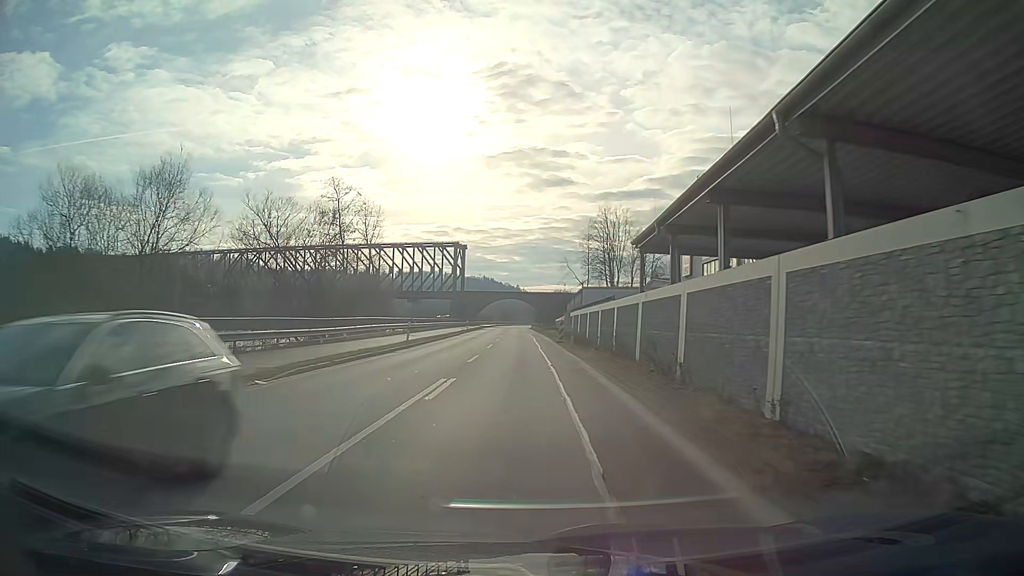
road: primary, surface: asphalt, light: Day
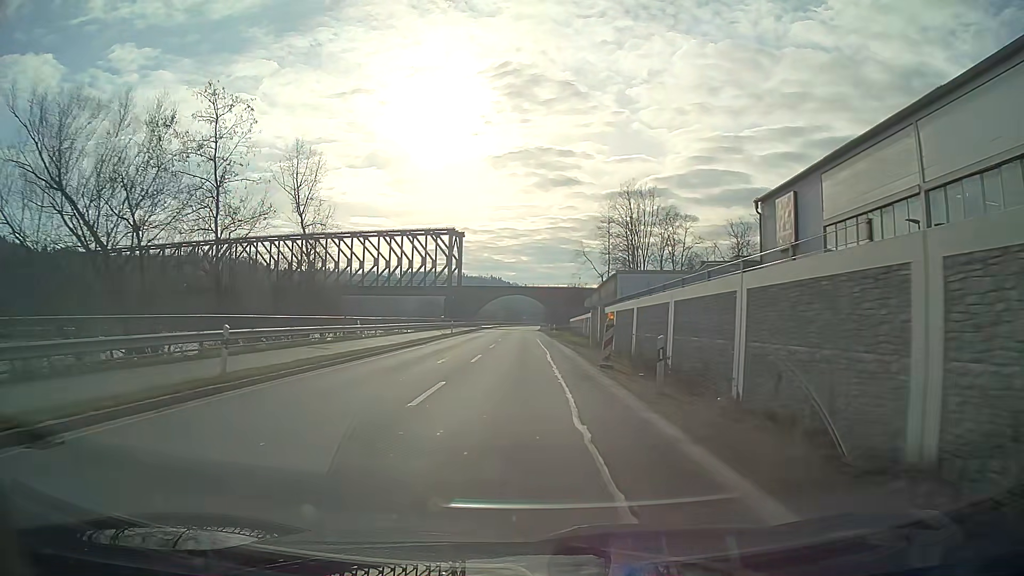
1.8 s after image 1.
(-0.2, +22.8) m; -1°
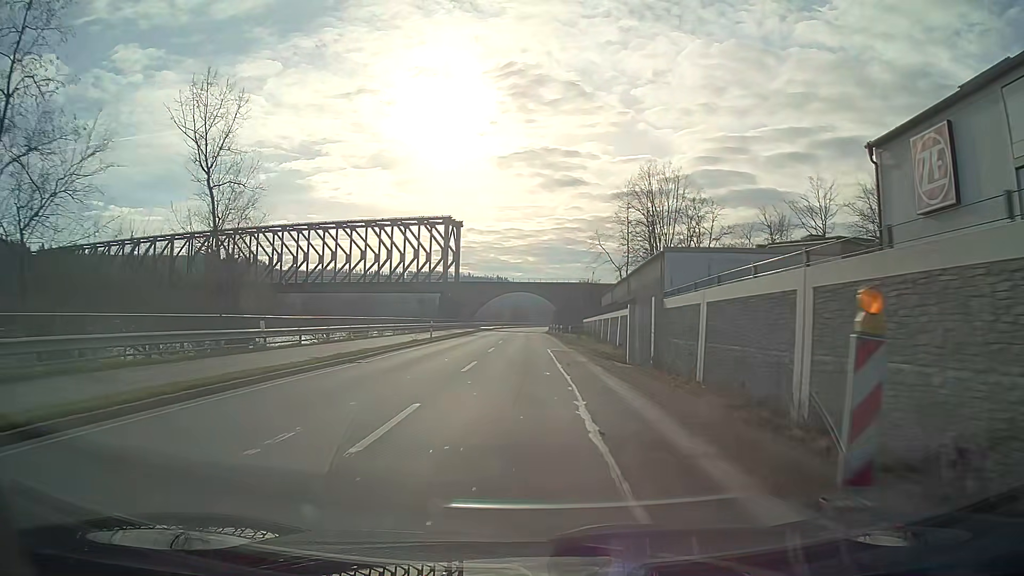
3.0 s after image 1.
(-0.1, +15.2) m; 0°
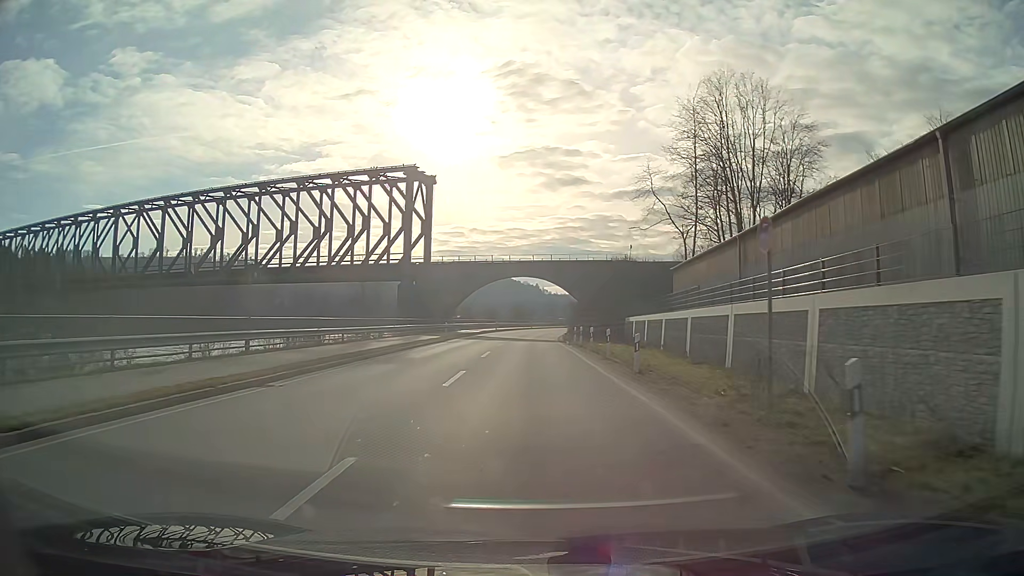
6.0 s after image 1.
(-0.2, +38.0) m; 0°
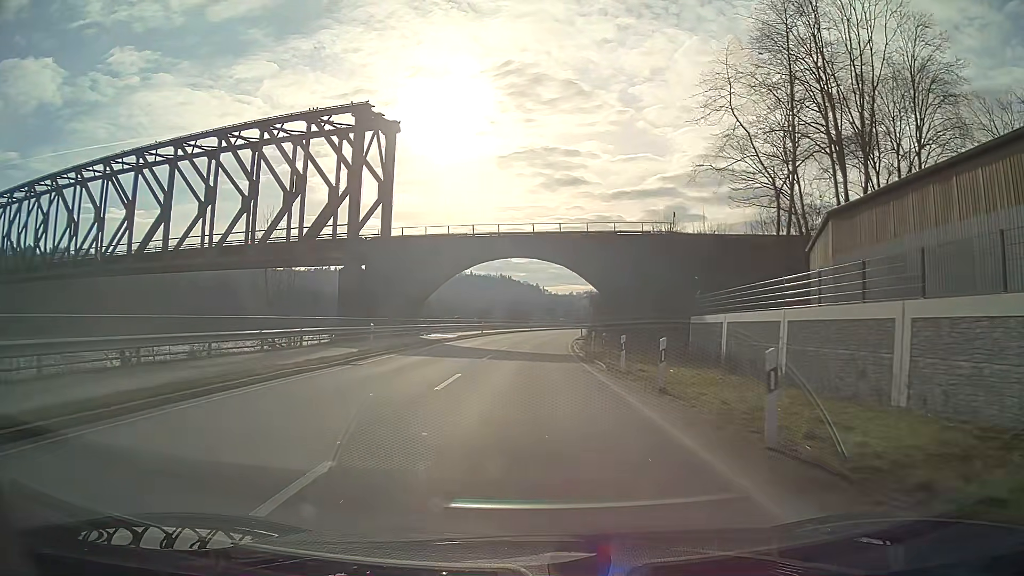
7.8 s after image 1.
(0.0, +22.8) m; 0°
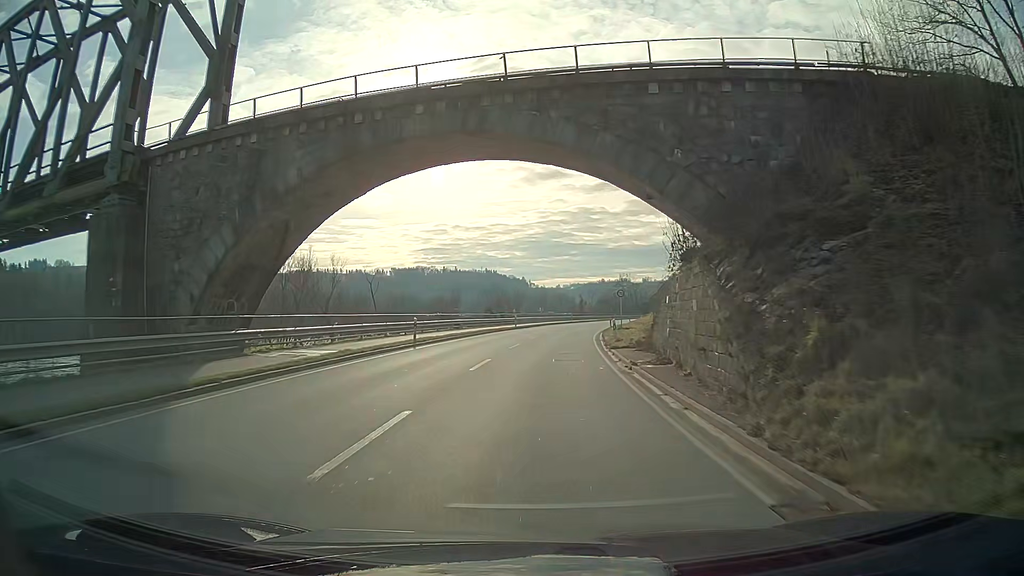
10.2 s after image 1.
(+0.3, +30.5) m; +1°
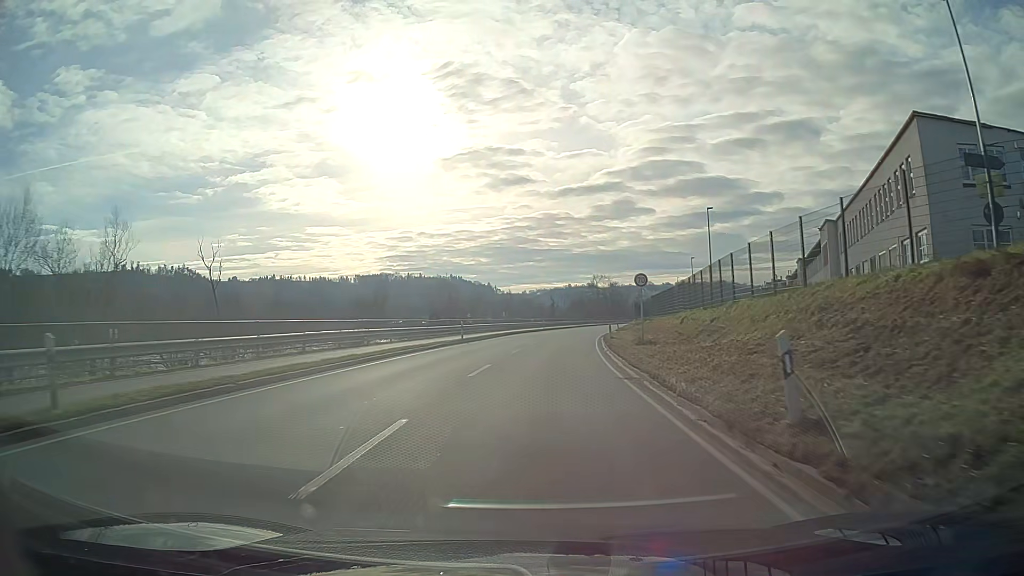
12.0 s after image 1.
(+0.6, +22.9) m; +3°
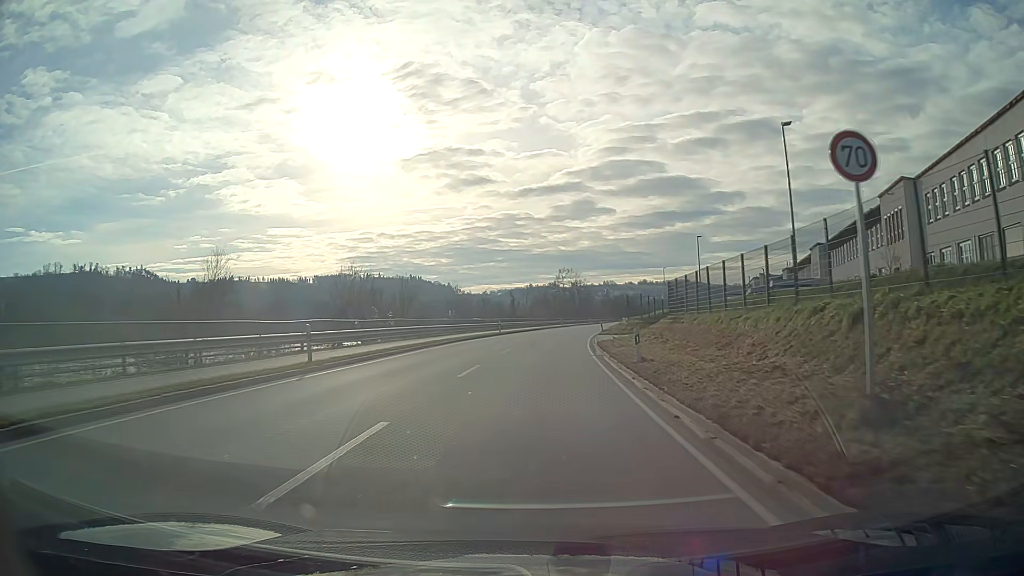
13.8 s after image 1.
(+0.7, +22.8) m; +3°
(0, +10) (0, +20) (+1, +30) (+1, +40) (+2, +50) (+3, +60) (+5, +70) (+6, +80) (+8, +90) (+9, +99) m
